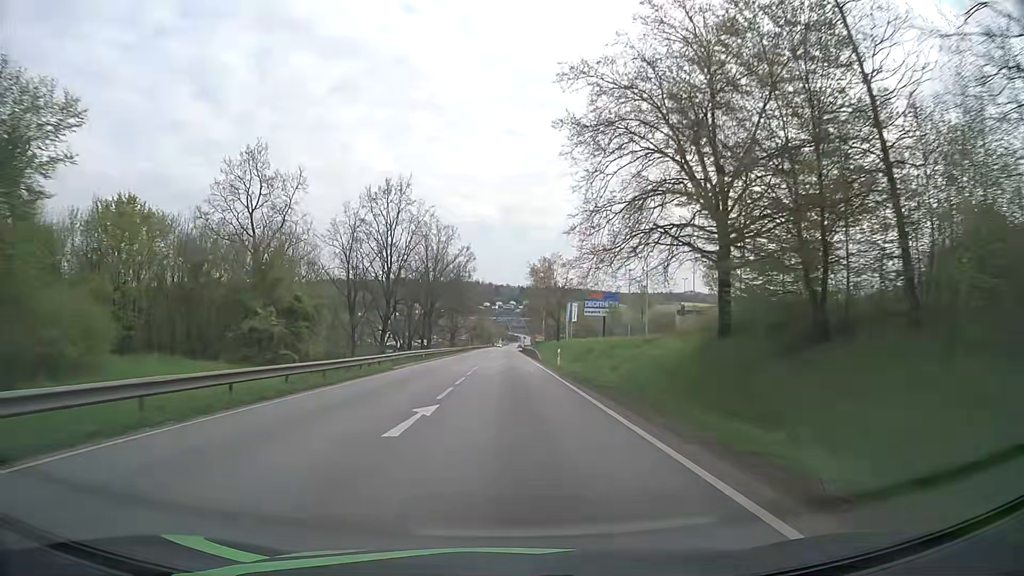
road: primary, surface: asphalt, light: Day
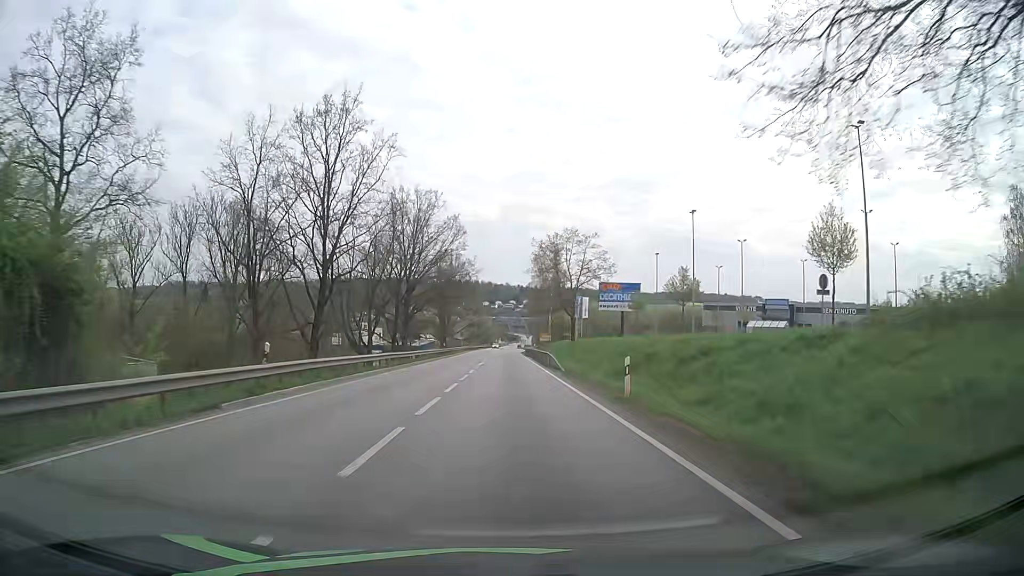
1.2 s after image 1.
(0.0, +21.4) m; 0°
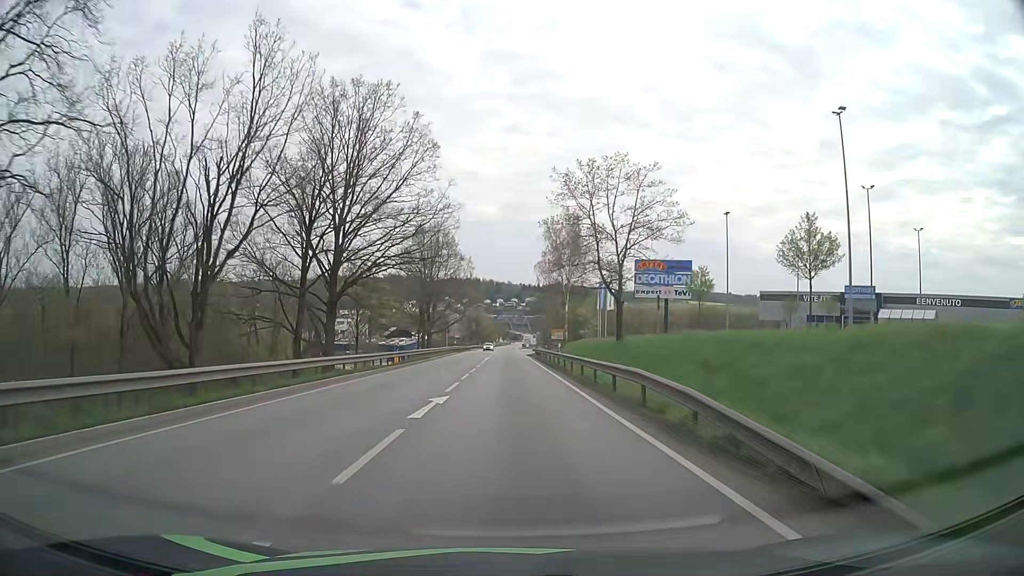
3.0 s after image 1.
(-0.1, +30.1) m; 0°
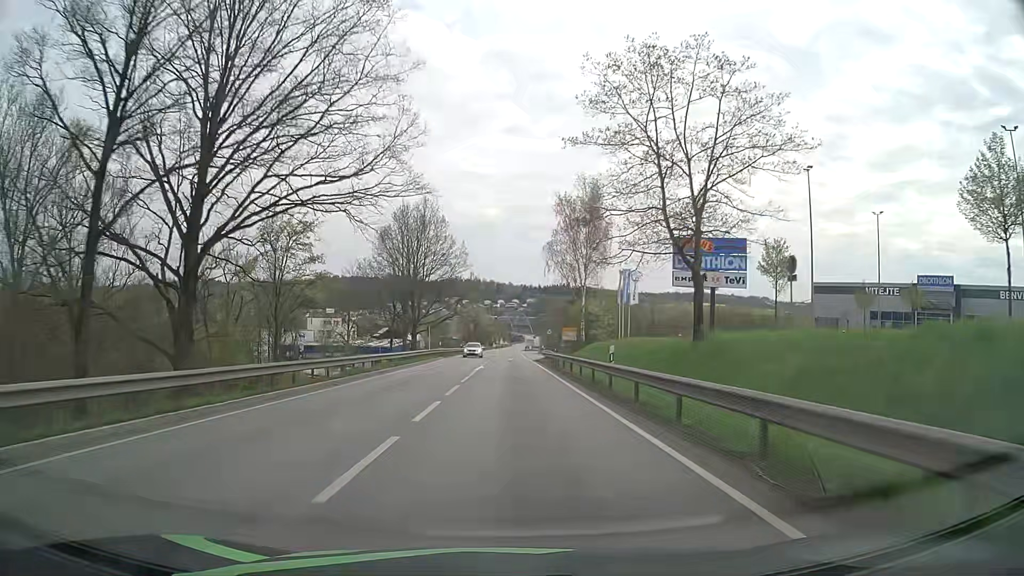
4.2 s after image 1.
(0.0, +18.7) m; 0°
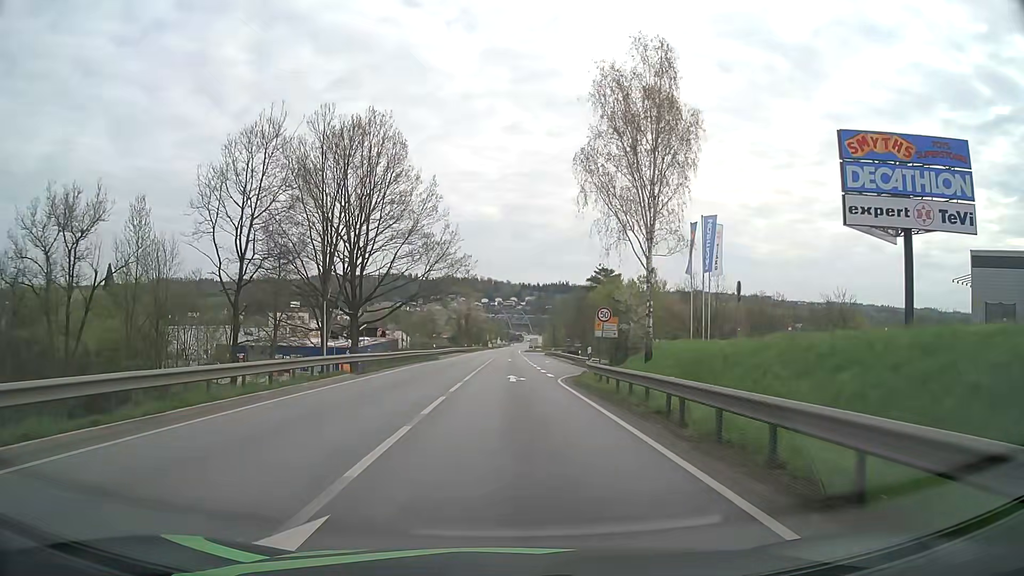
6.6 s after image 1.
(+0.1, +34.2) m; 0°
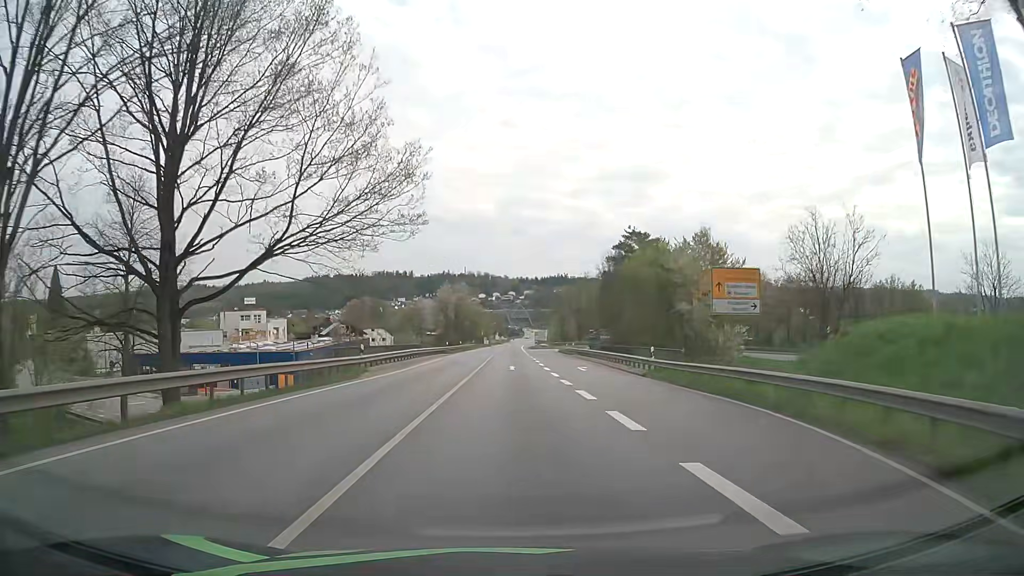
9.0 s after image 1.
(+0.1, +31.5) m; +1°
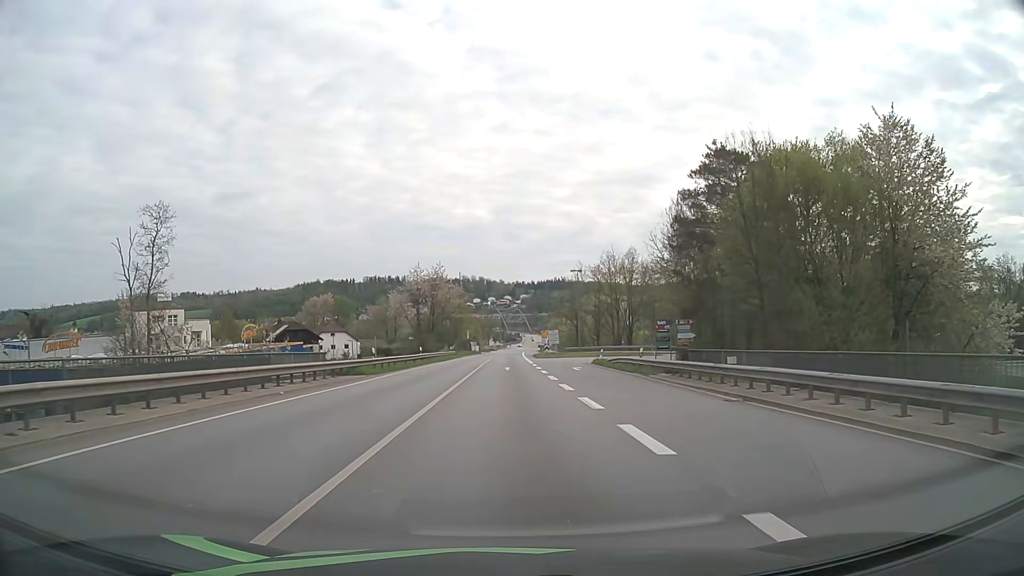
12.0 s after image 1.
(0.0, +38.4) m; 0°
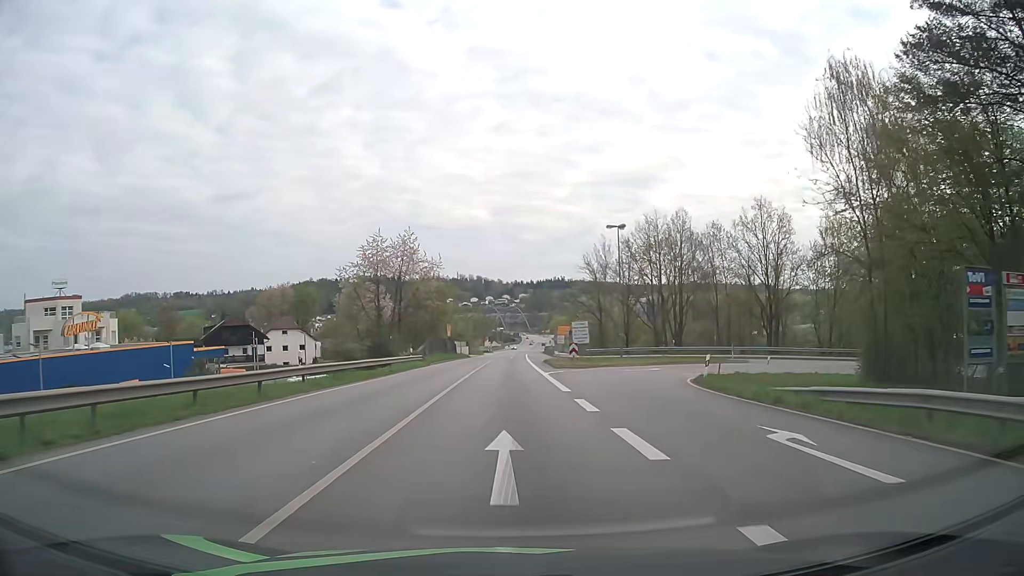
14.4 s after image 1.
(-0.1, +30.5) m; 0°
(0, +10) (0, +20) (0, +30) (0, +40) (0, +50) (0, +60) (+1, +70) (+1, +80) (+1, +90) (+1, +100) m
